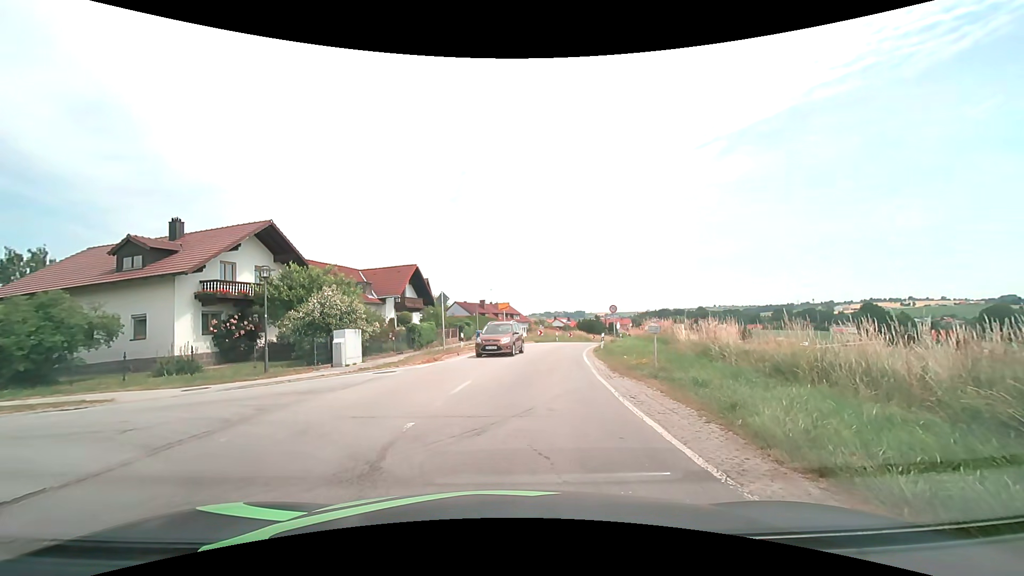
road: secondary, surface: asphalt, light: Day
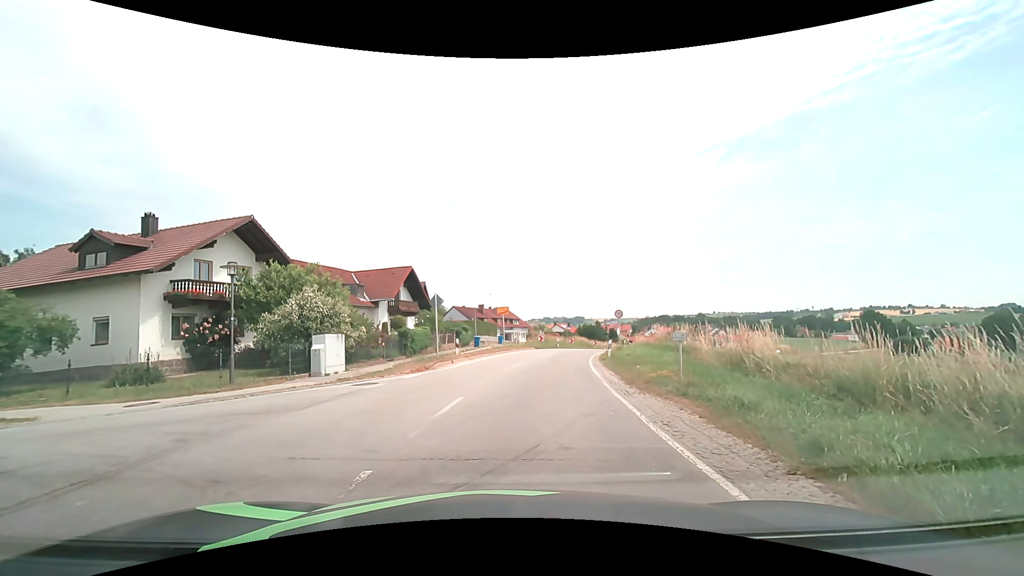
(0.0, +2.1) m; 0°
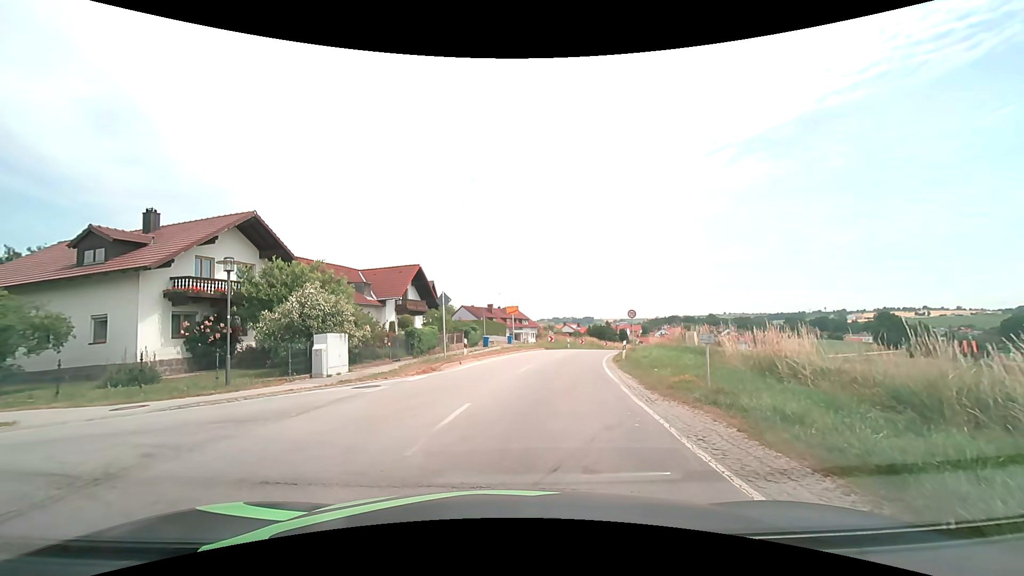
(0.0, +1.0) m; -1°
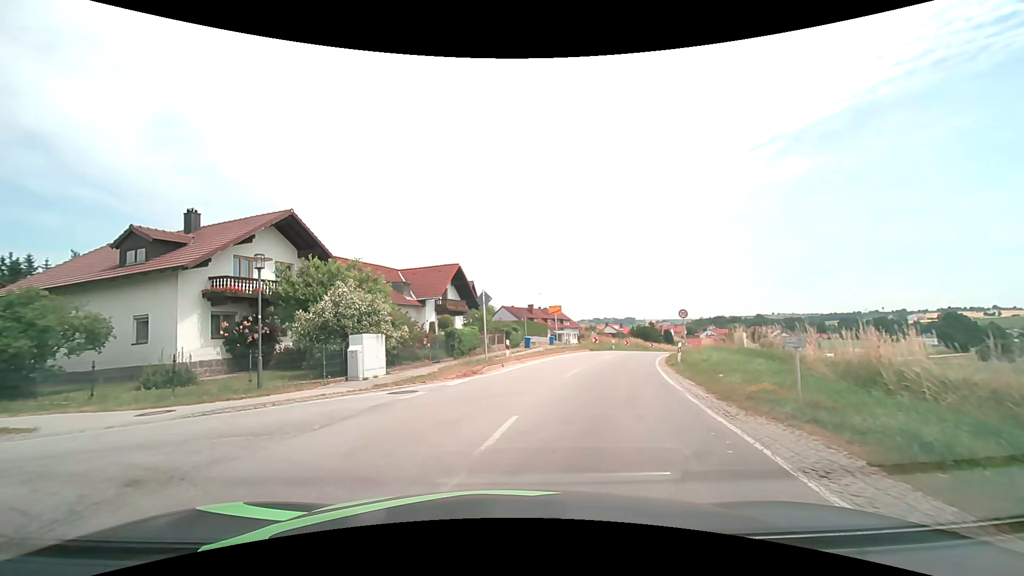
(0.0, +1.5) m; -5°
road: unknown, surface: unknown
